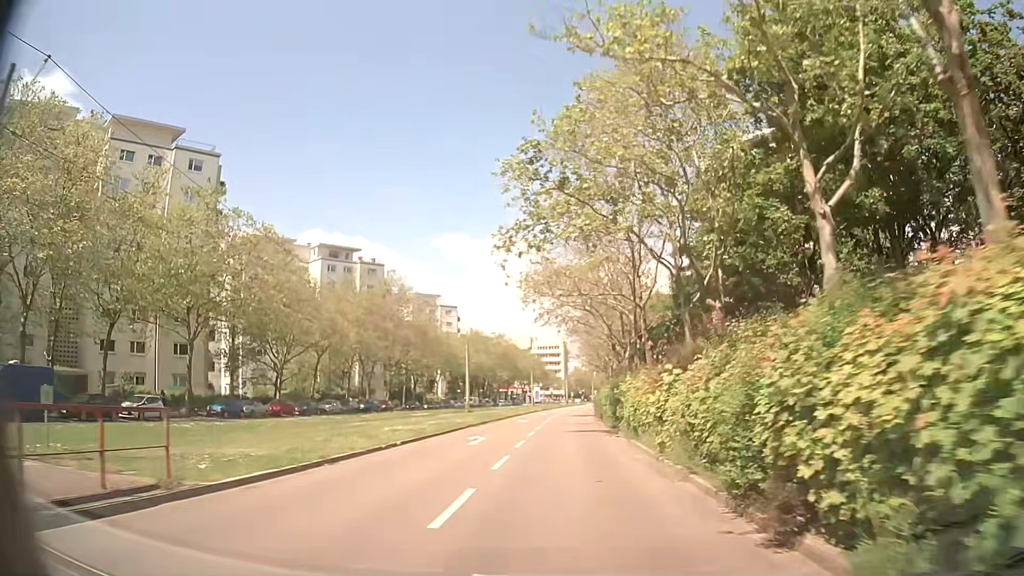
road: tertiary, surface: asphalt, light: Day
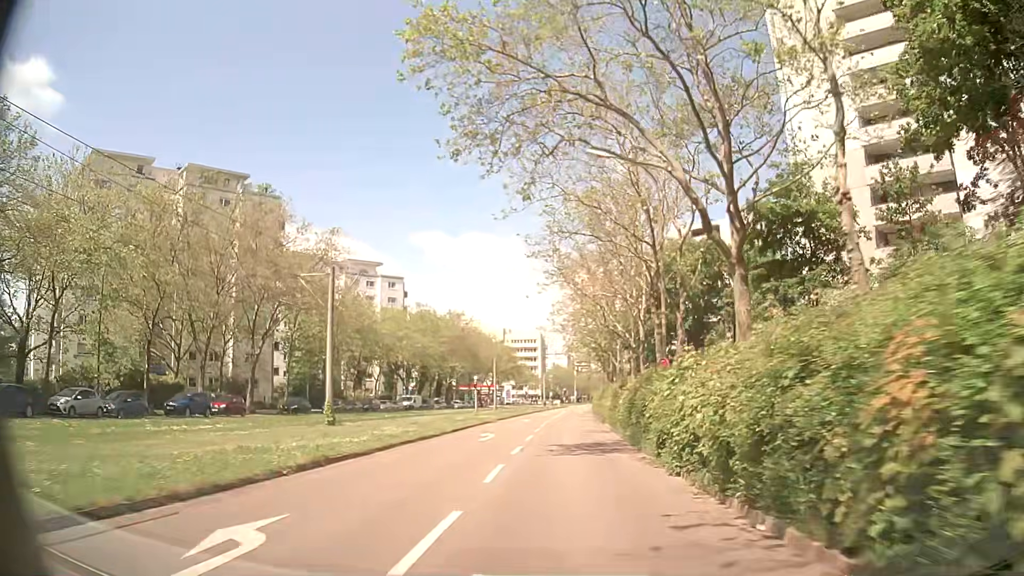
(+0.6, +37.7) m; +2°
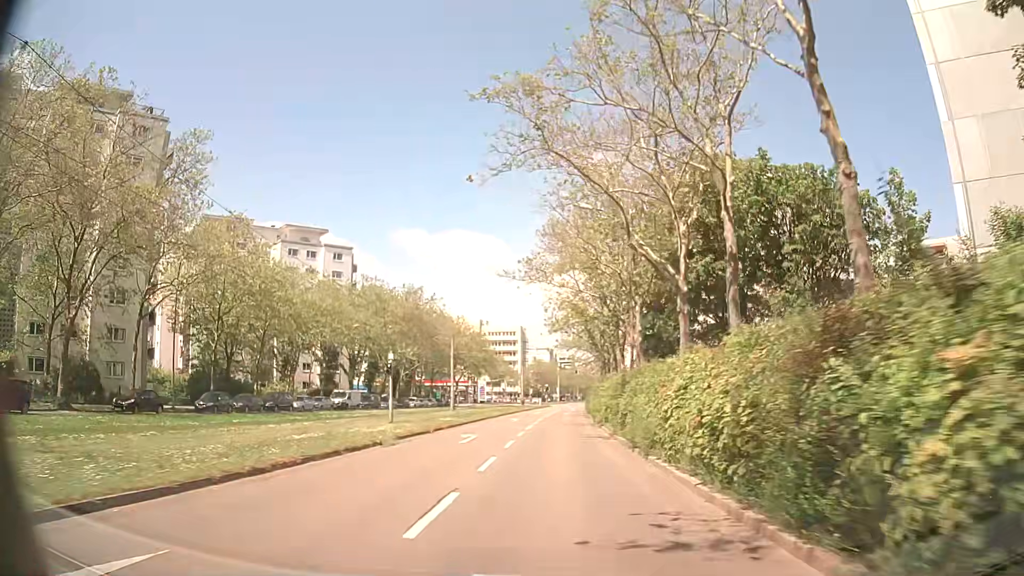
(+0.3, +22.7) m; +2°
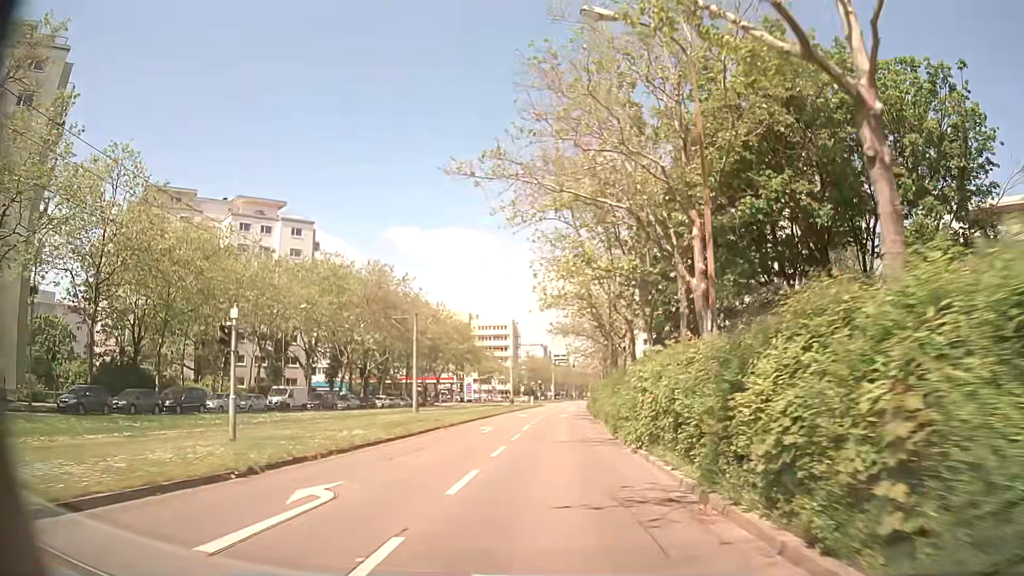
(+0.1, +14.9) m; 0°
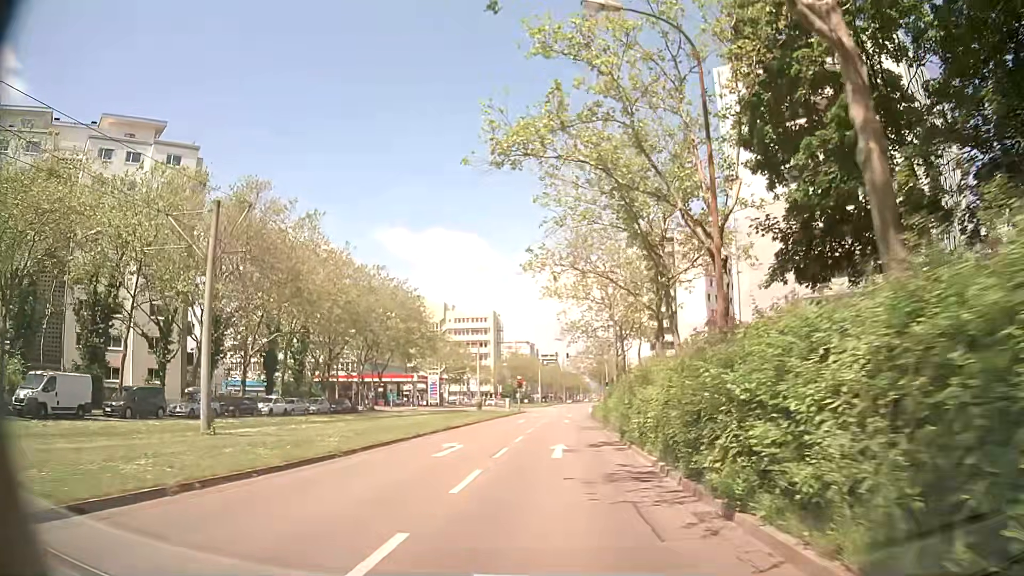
(+0.3, +29.6) m; +2°
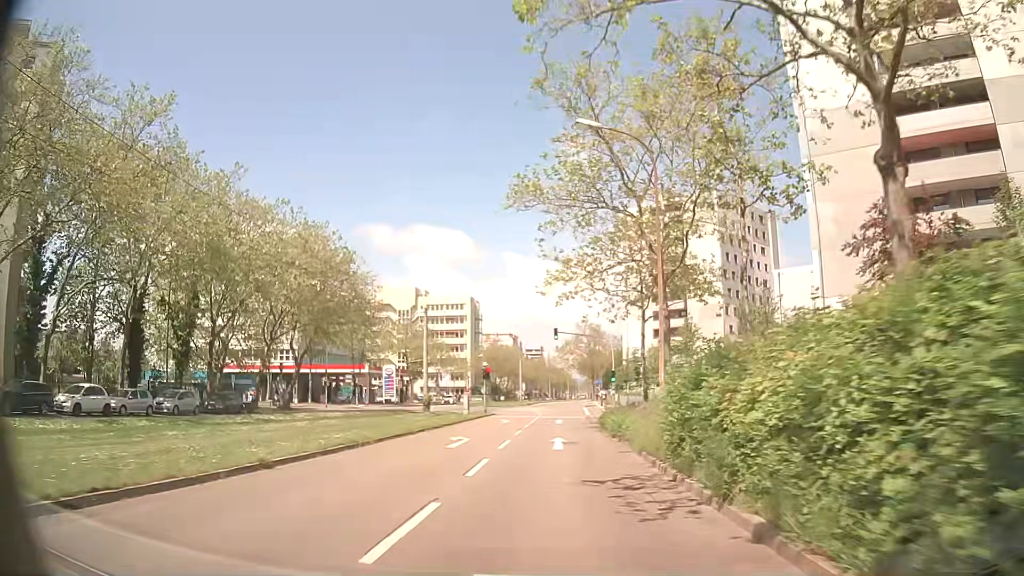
(-0.2, +22.1) m; 0°
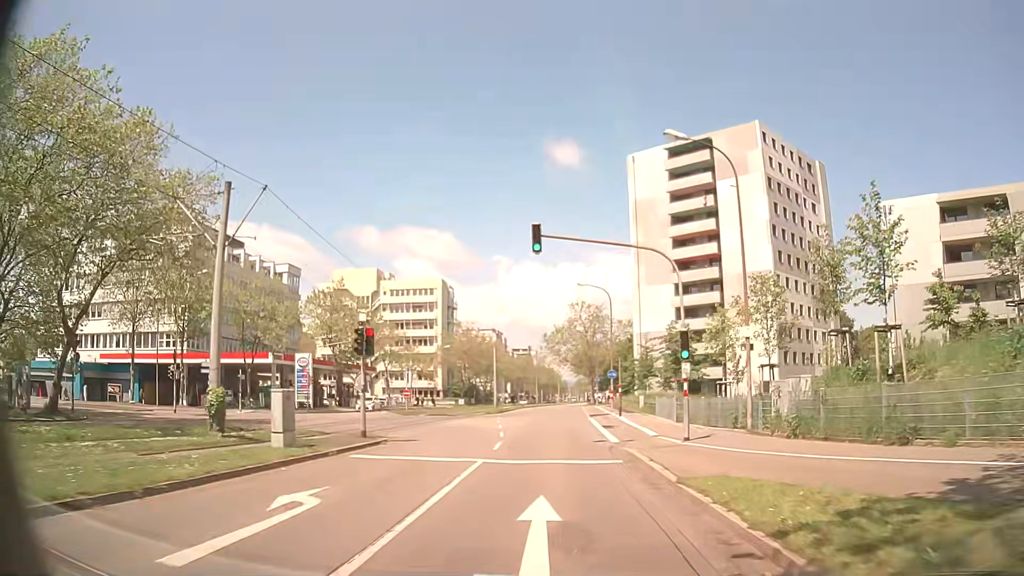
(+0.2, +29.3) m; +1°
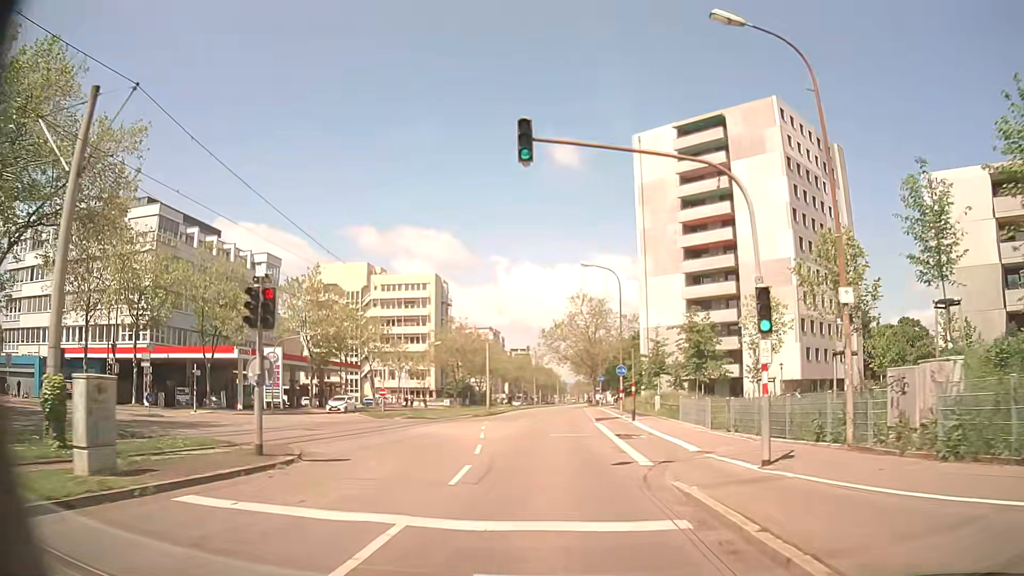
(0.0, +7.3) m; 0°
(0, +10) (0, +20) (0, +30) (0, +40) (+1, +50) (+1, +60) (+1, +70) (+2, +80) (+2, +90) (+2, +100) m
